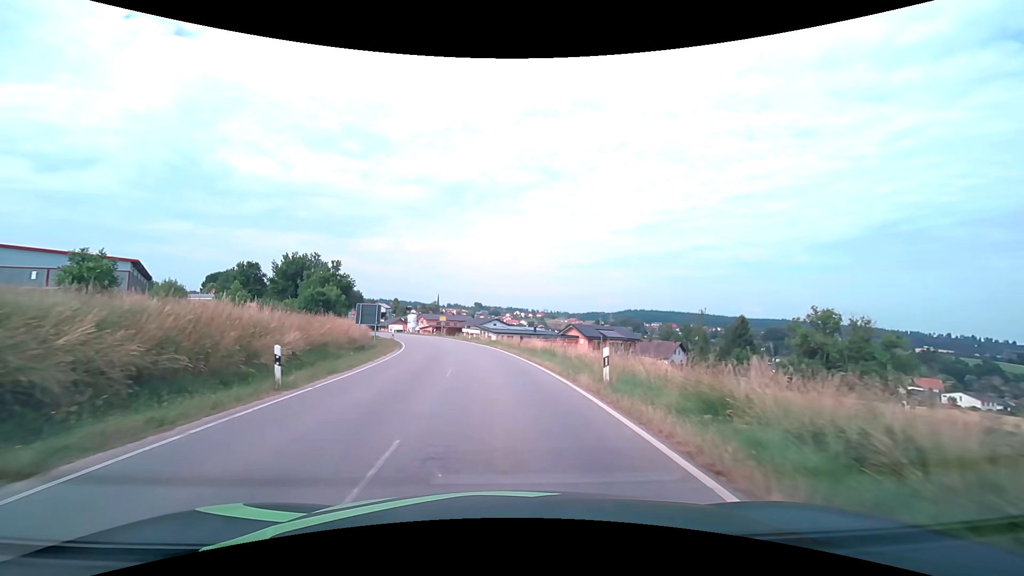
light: Day
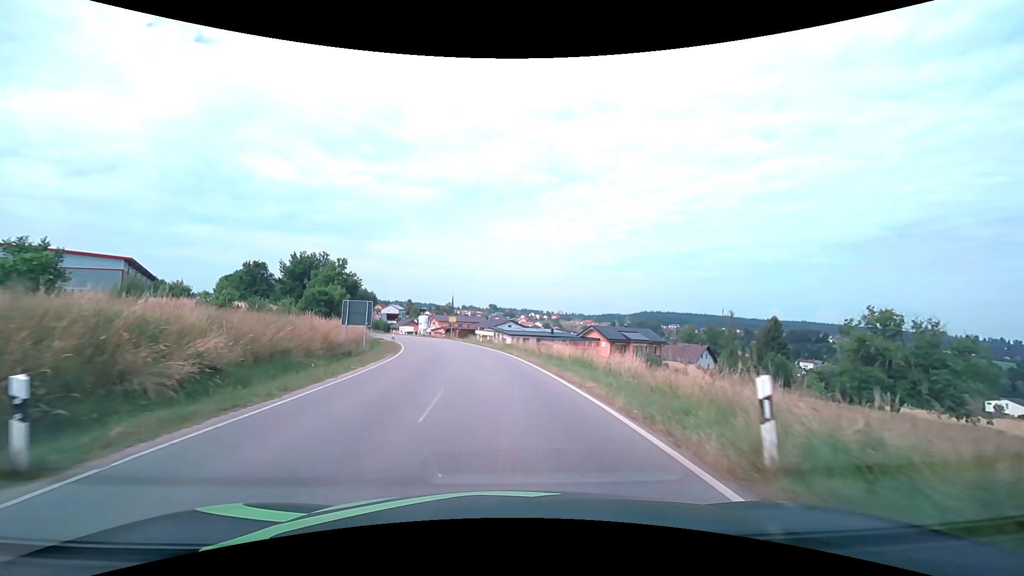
(-0.1, +6.7) m; -2°
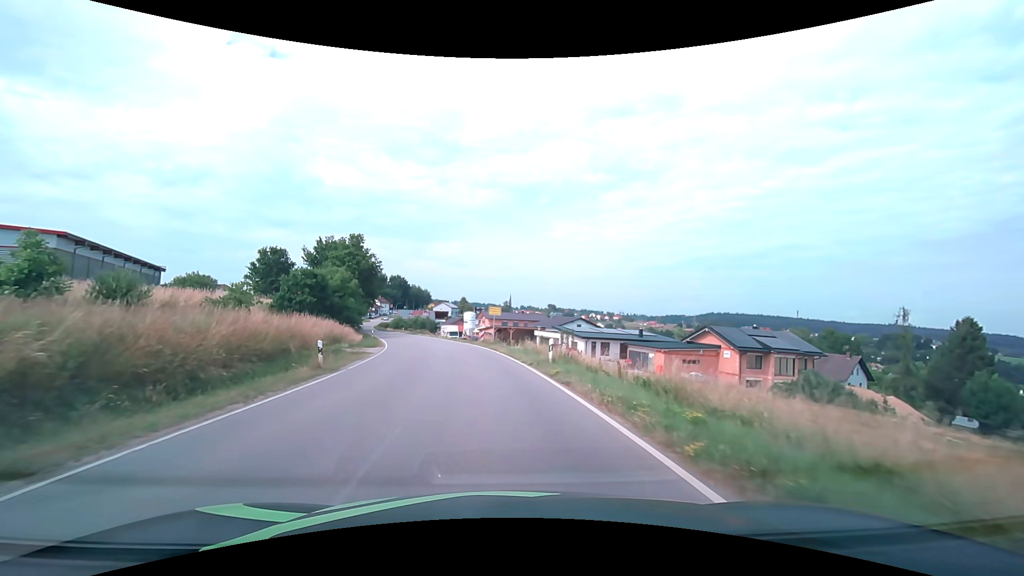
(-1.6, +28.5) m; -7°
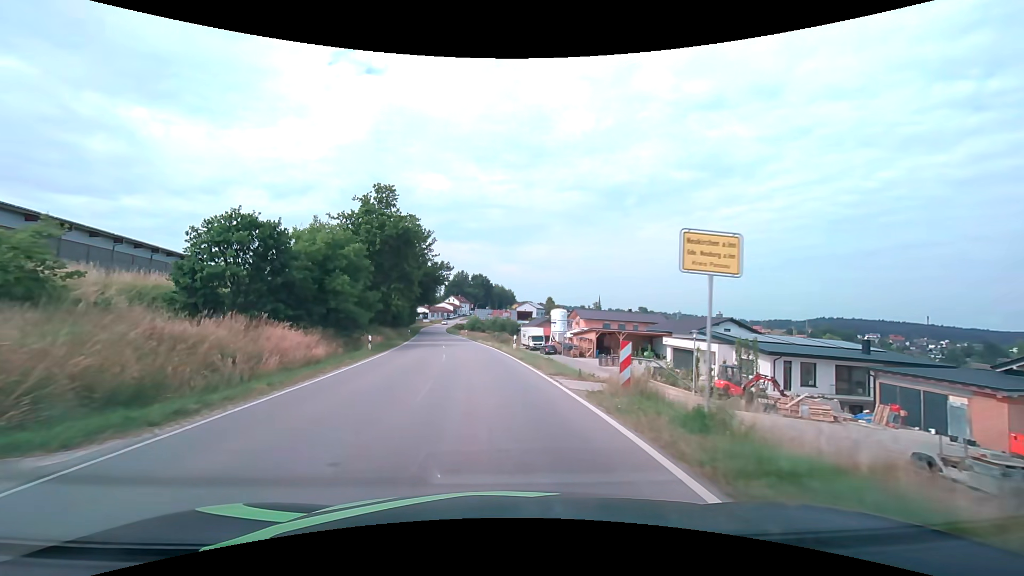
(-2.4, +29.7) m; -10°
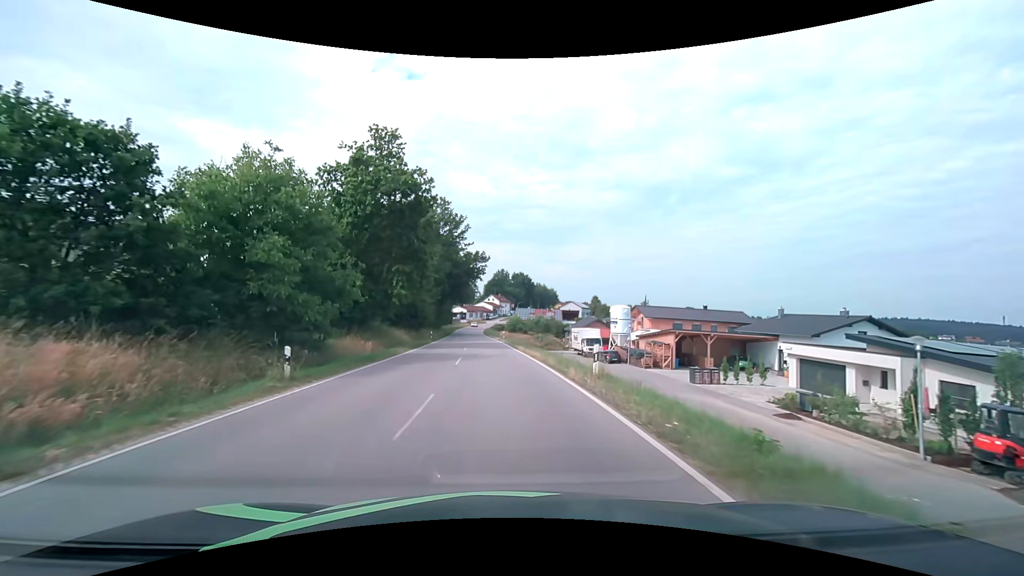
(-0.7, +15.1) m; -5°
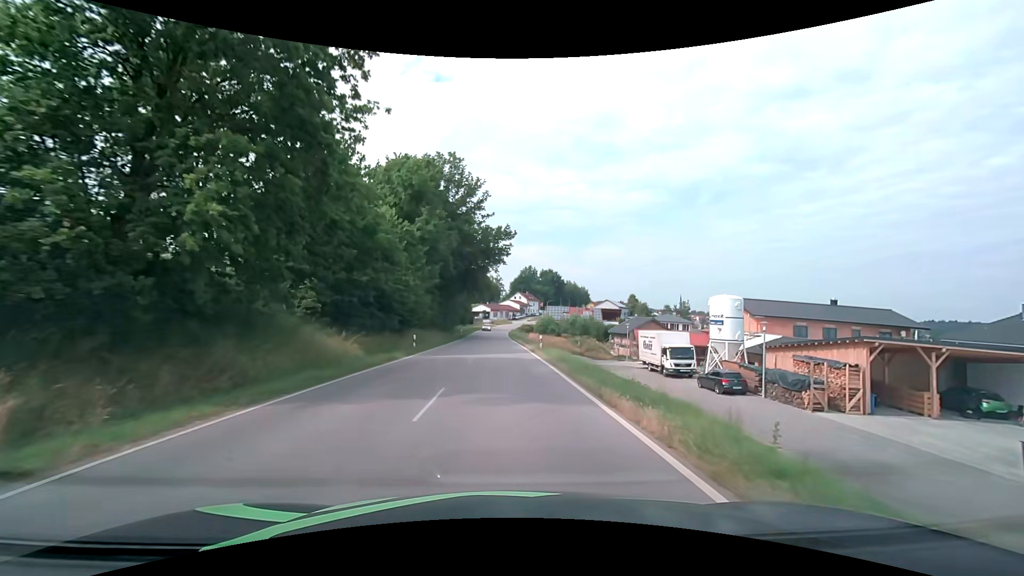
(-0.6, +22.6) m; -3°
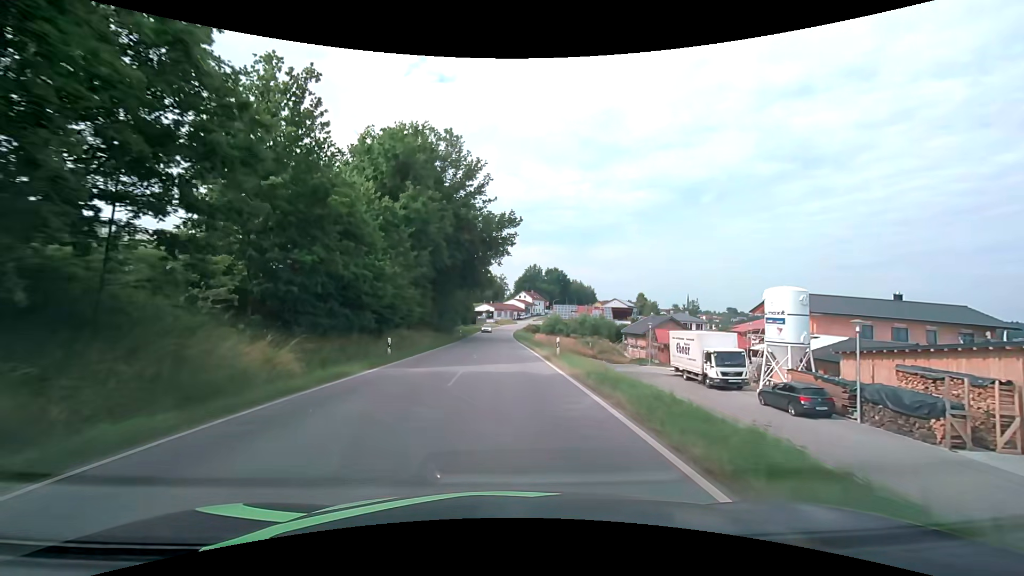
(0.0, +7.6) m; 0°
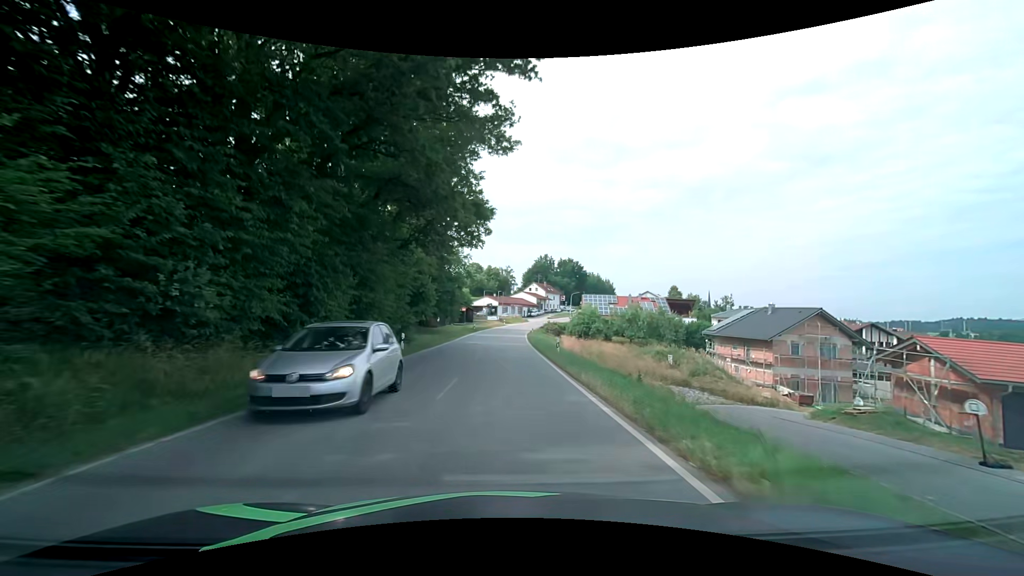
(-0.4, +38.0) m; -1°
(0, +10) (0, +20) (0, +30) (0, +40) (0, +50) (+1, +60) (+1, +70) (+2, +80) (+3, +90) (+5, +100) m
